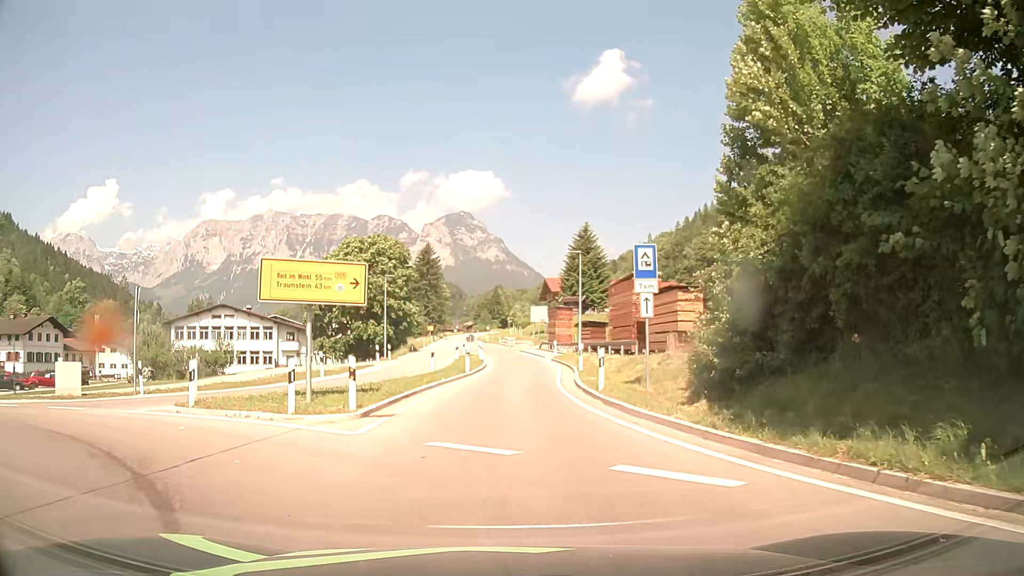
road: primary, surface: asphalt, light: Day
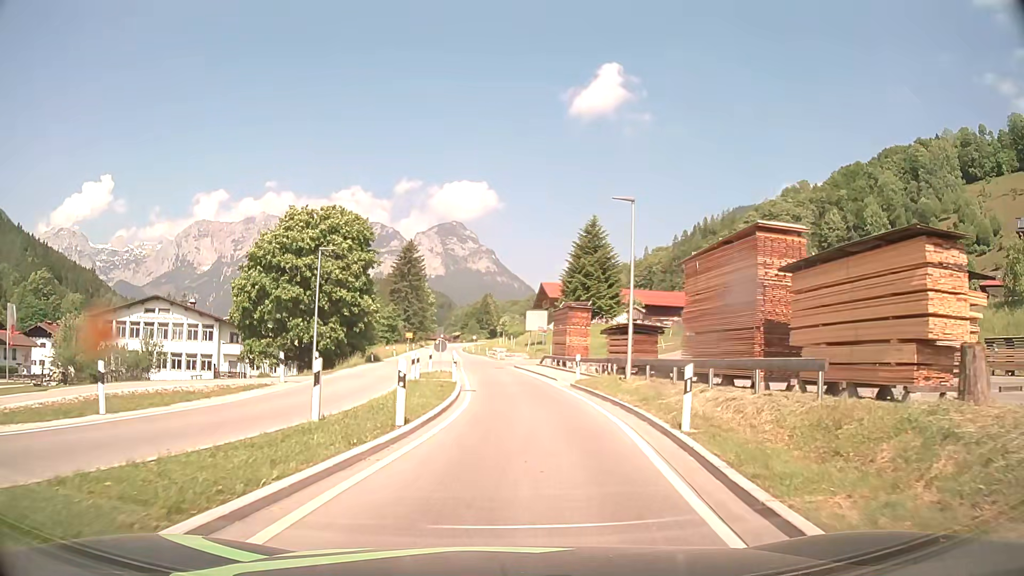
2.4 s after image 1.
(-0.2, +17.1) m; 0°
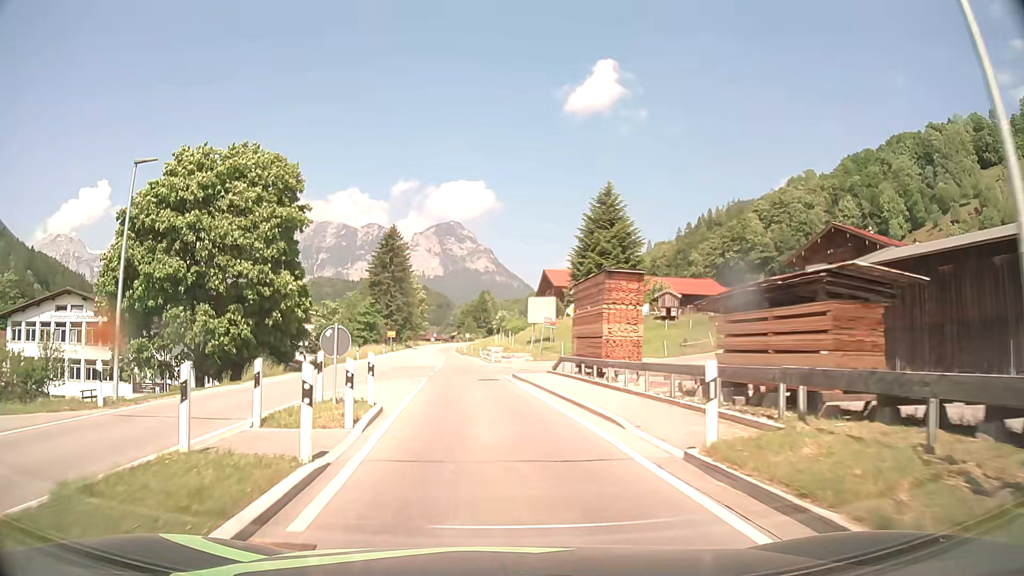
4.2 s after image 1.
(+0.5, +17.7) m; +1°
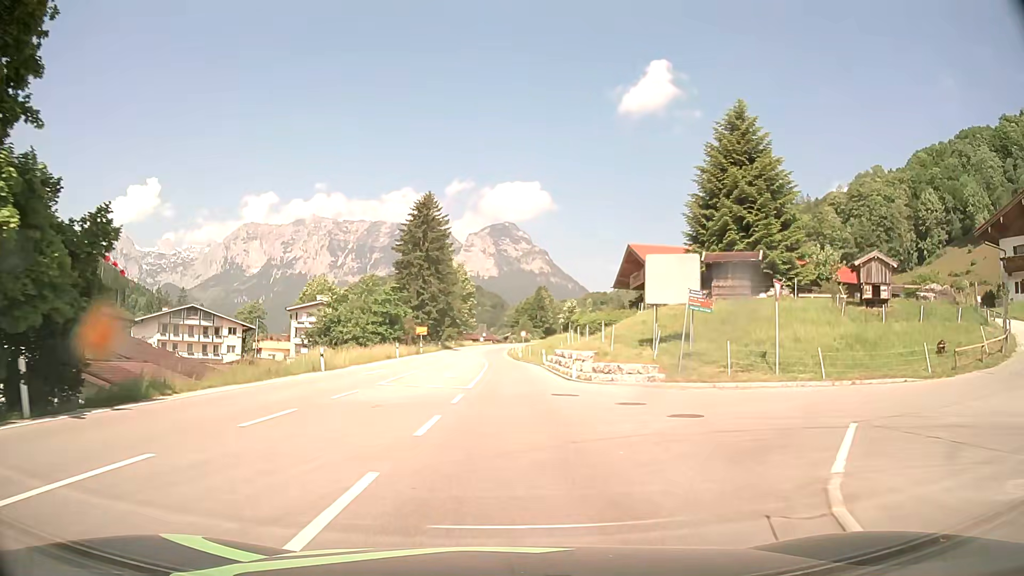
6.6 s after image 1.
(-1.7, +27.1) m; -5°
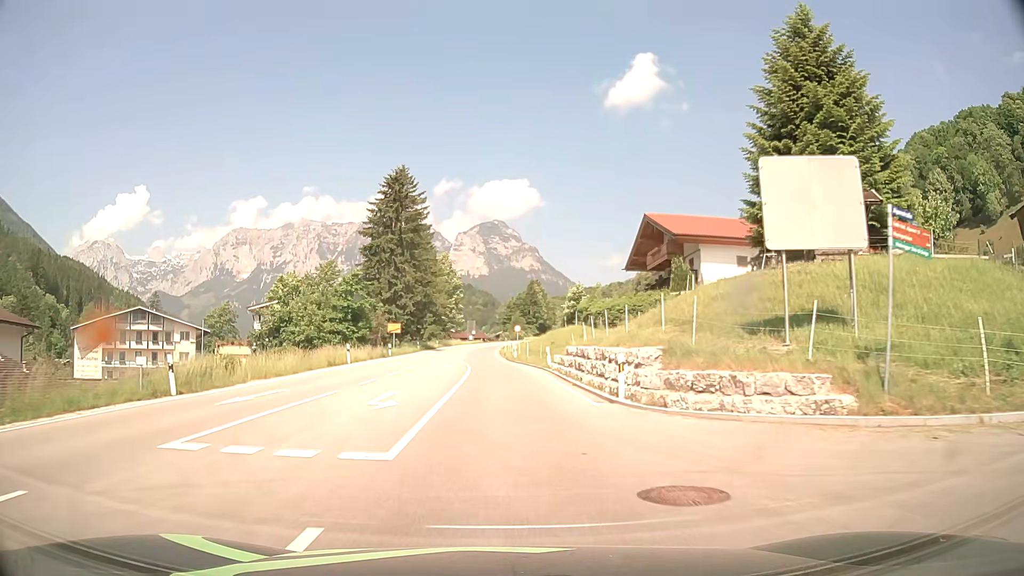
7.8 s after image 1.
(+0.2, +14.4) m; +1°
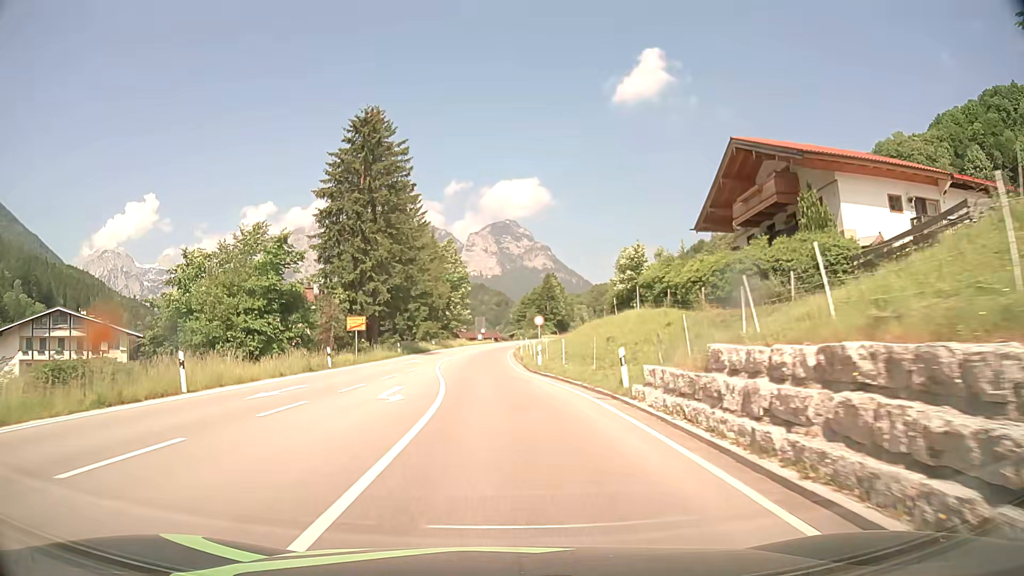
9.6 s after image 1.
(-0.1, +22.0) m; -1°
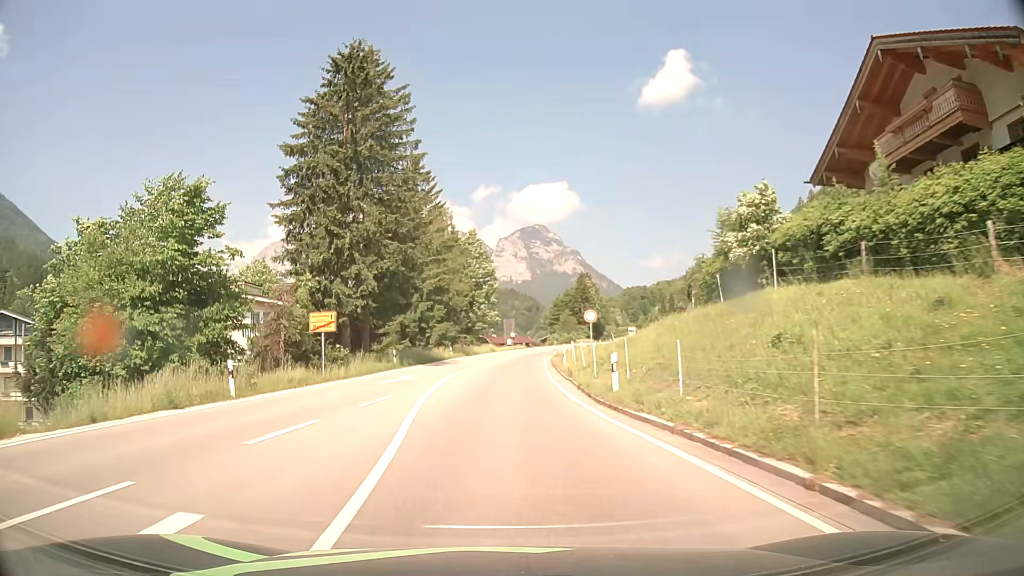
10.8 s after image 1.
(-0.3, +14.9) m; -2°
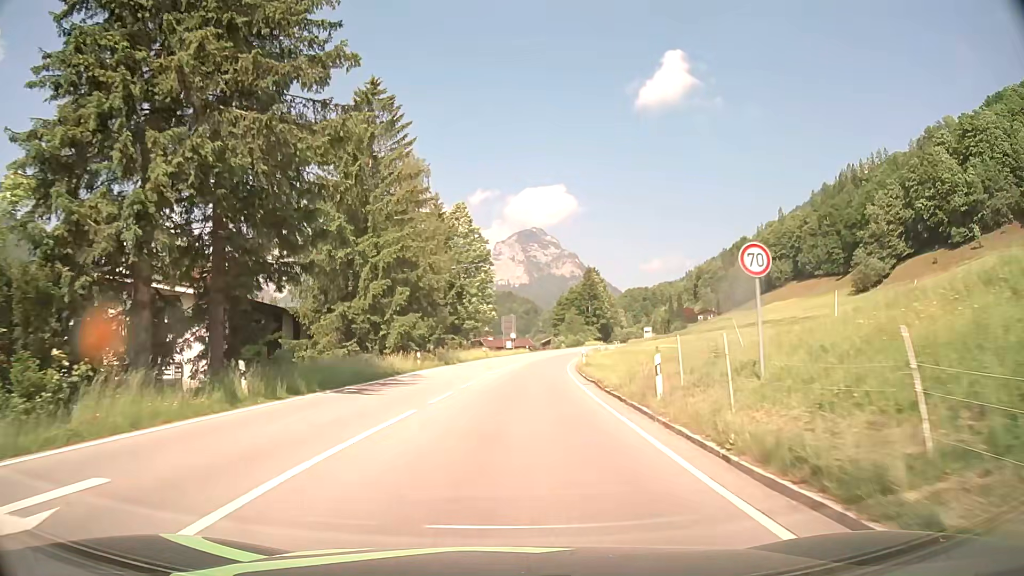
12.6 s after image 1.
(-0.3, +23.1) m; 0°
